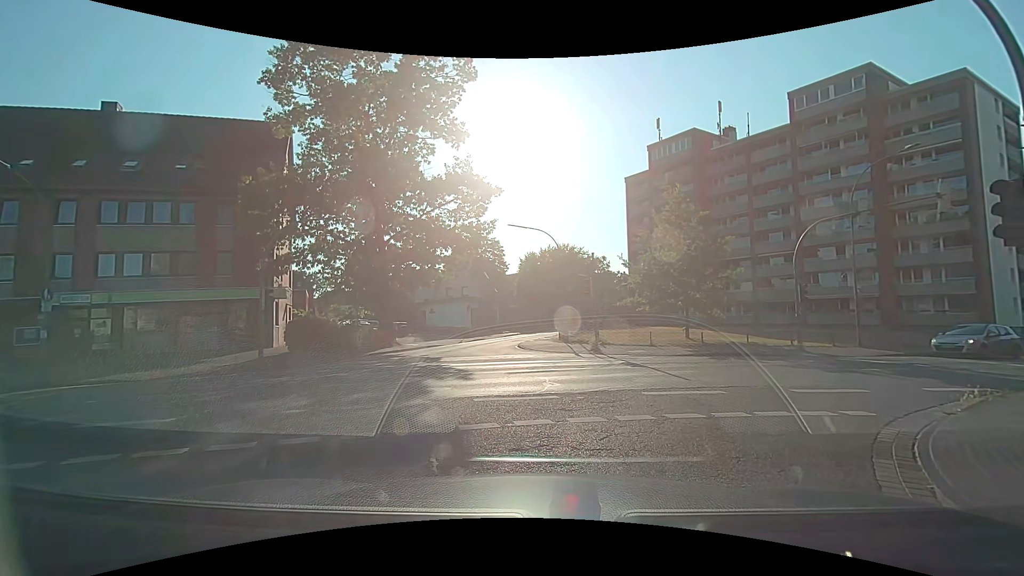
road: residential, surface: asphalt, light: Day
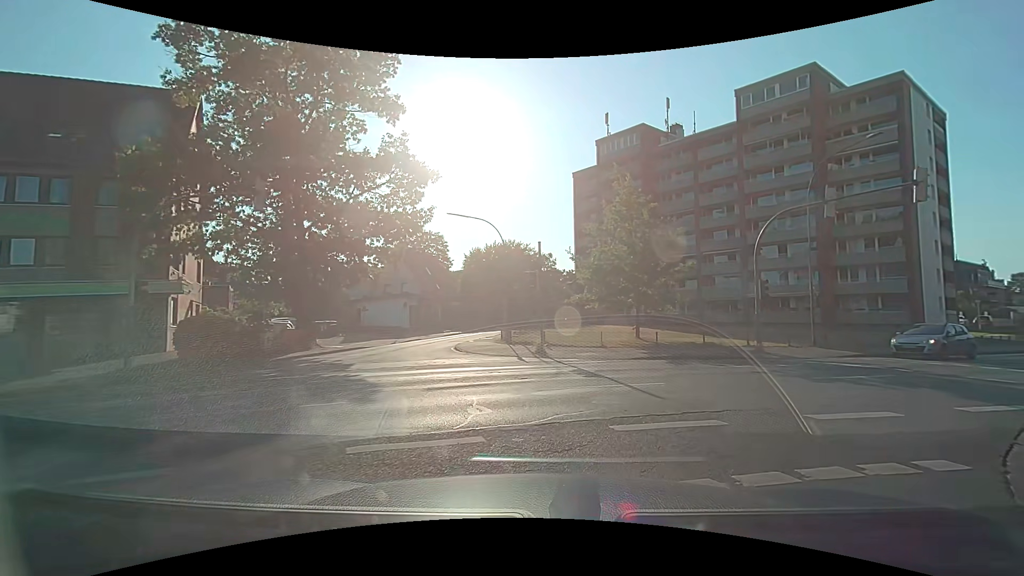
(+0.1, +3.2) m; +6°
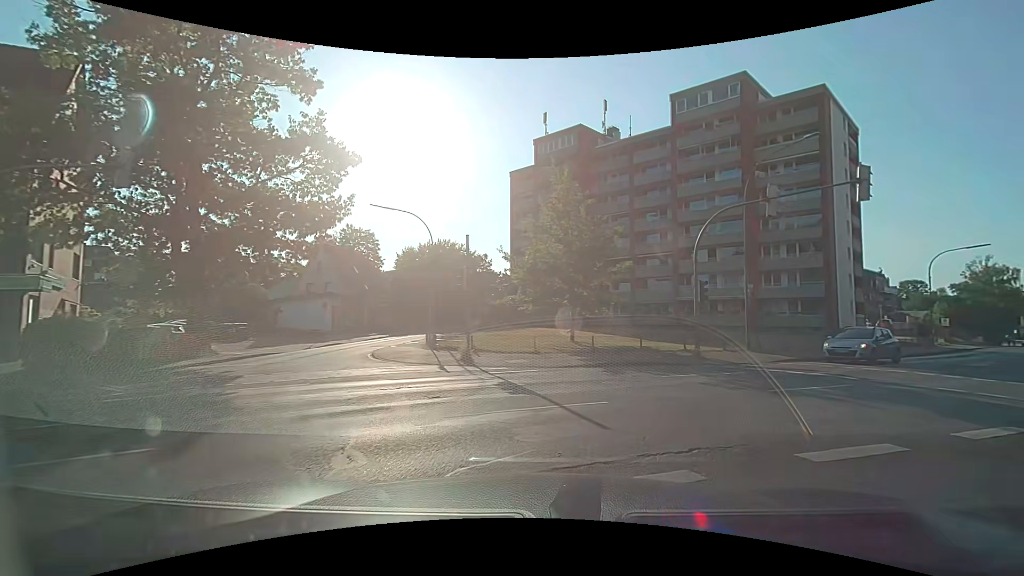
(+0.1, +2.3) m; +8°
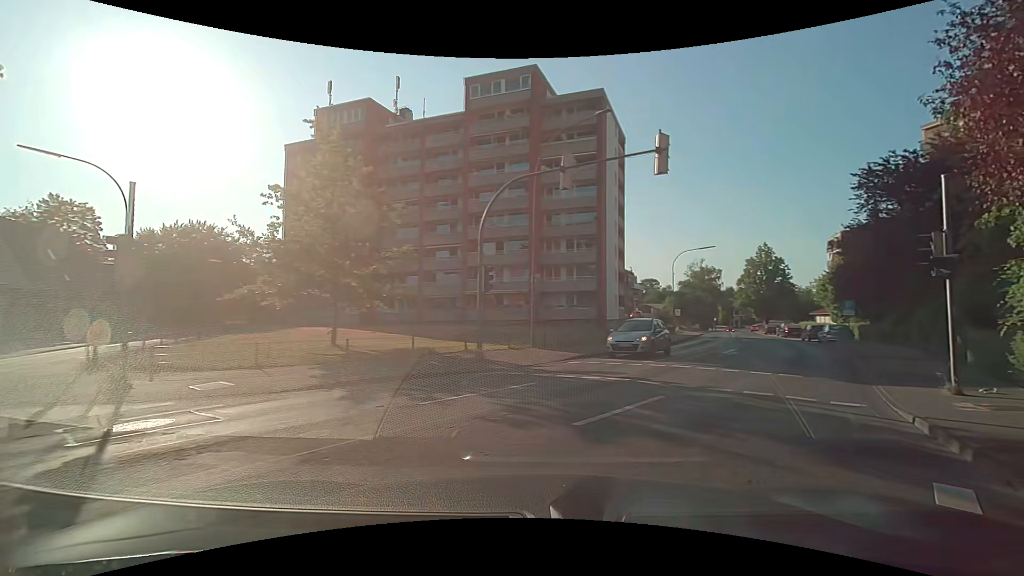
(+0.9, +5.0) m; +23°
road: secondary
